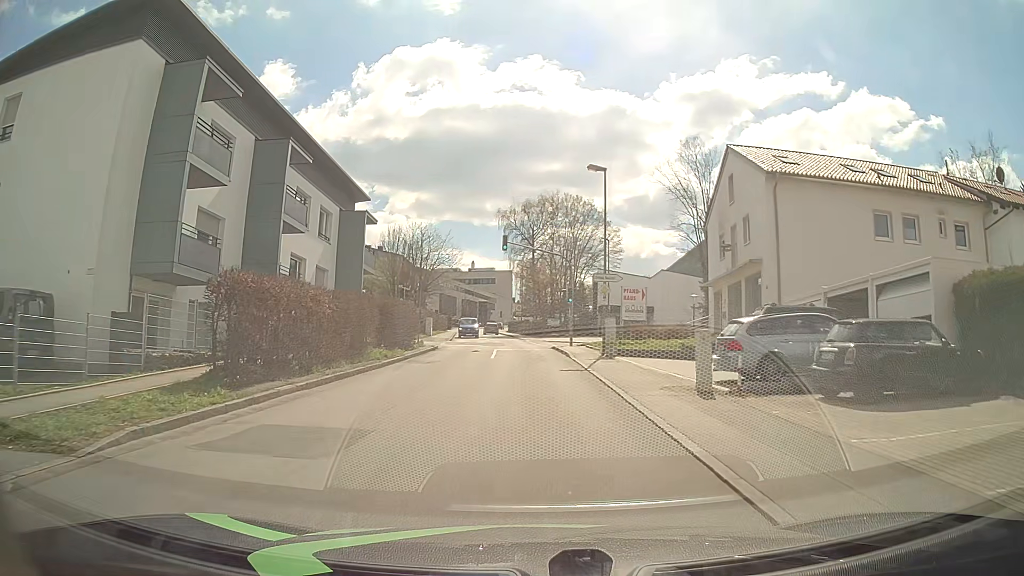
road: unclassified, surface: asphalt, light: Day
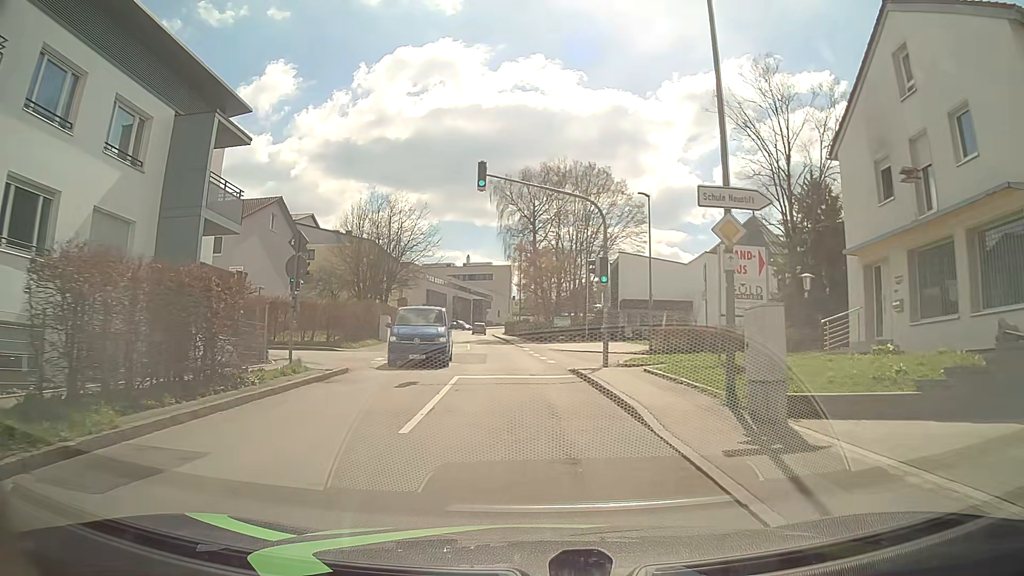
(-0.2, +17.8) m; -1°
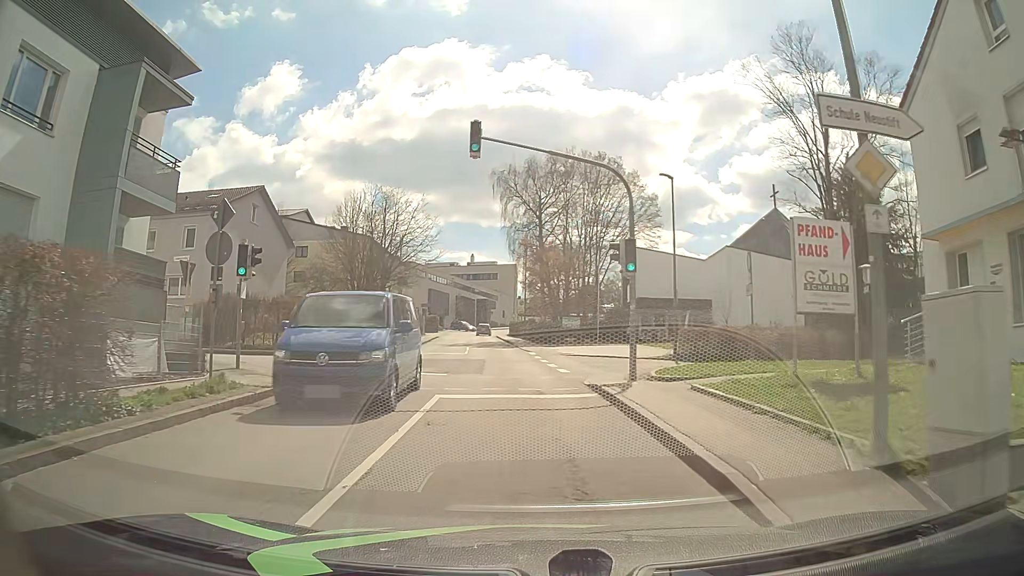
(0.0, +4.5) m; -1°
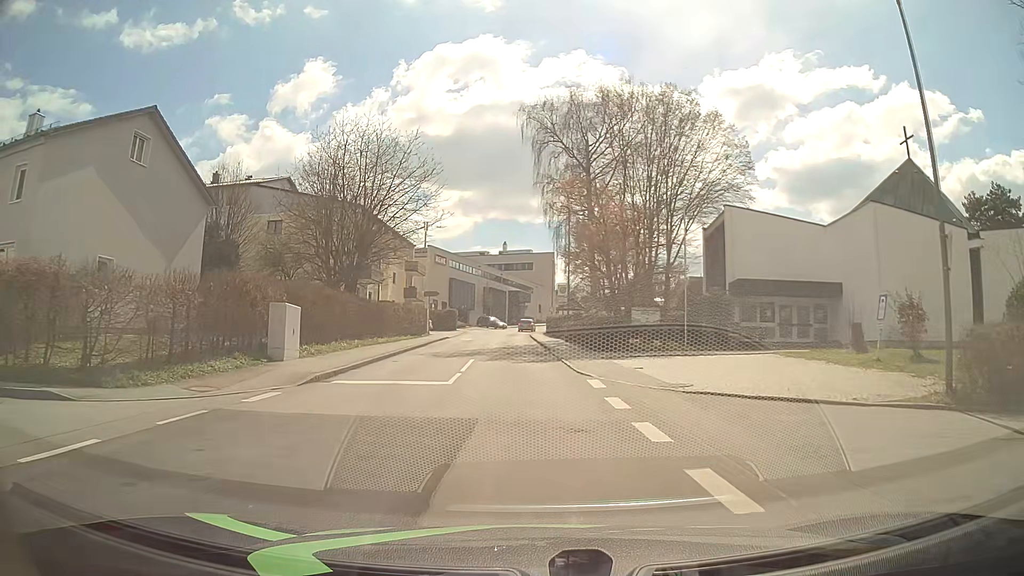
(-0.3, +17.9) m; -3°
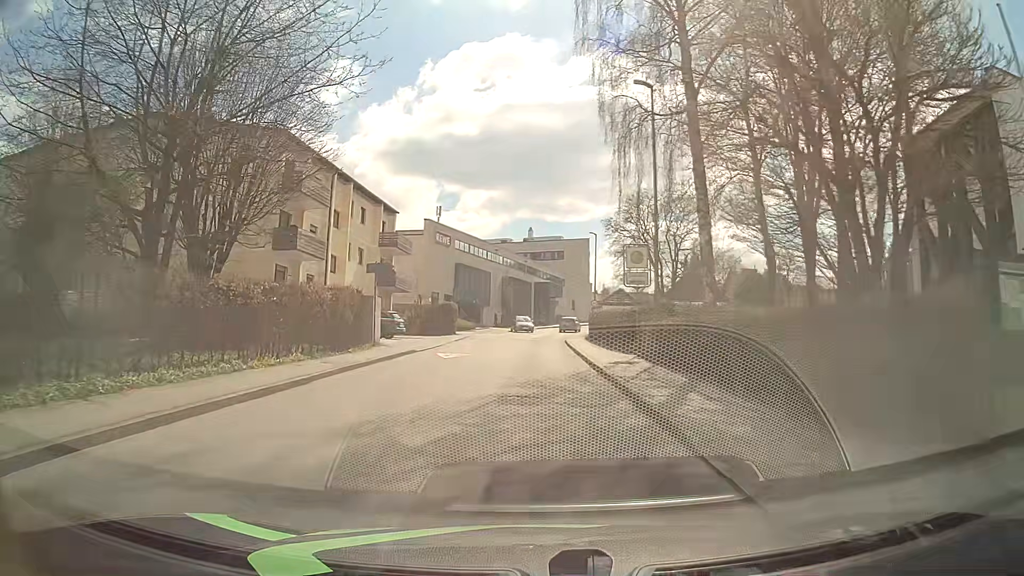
(-0.6, +22.6) m; -2°
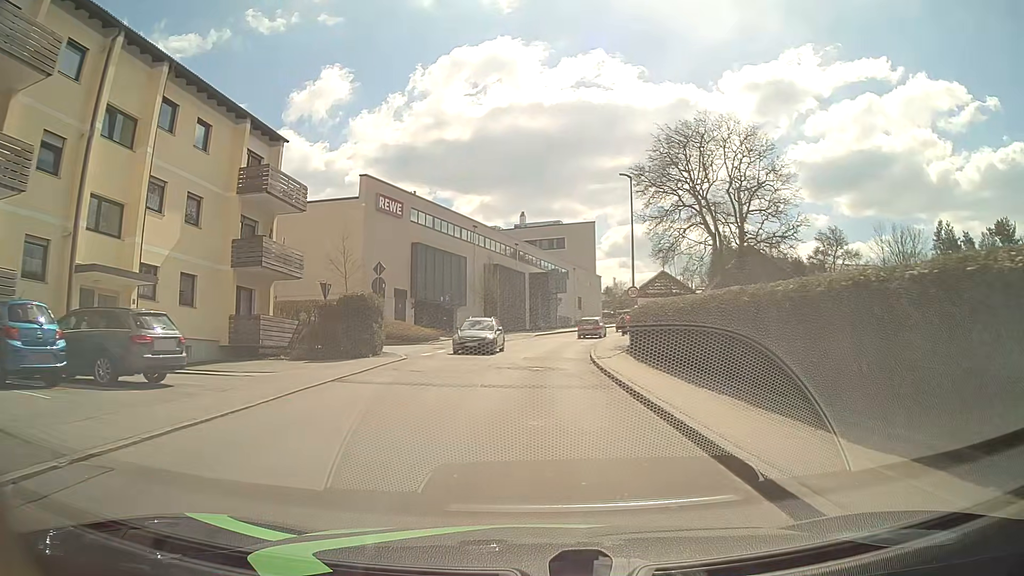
(-0.2, +22.6) m; -1°
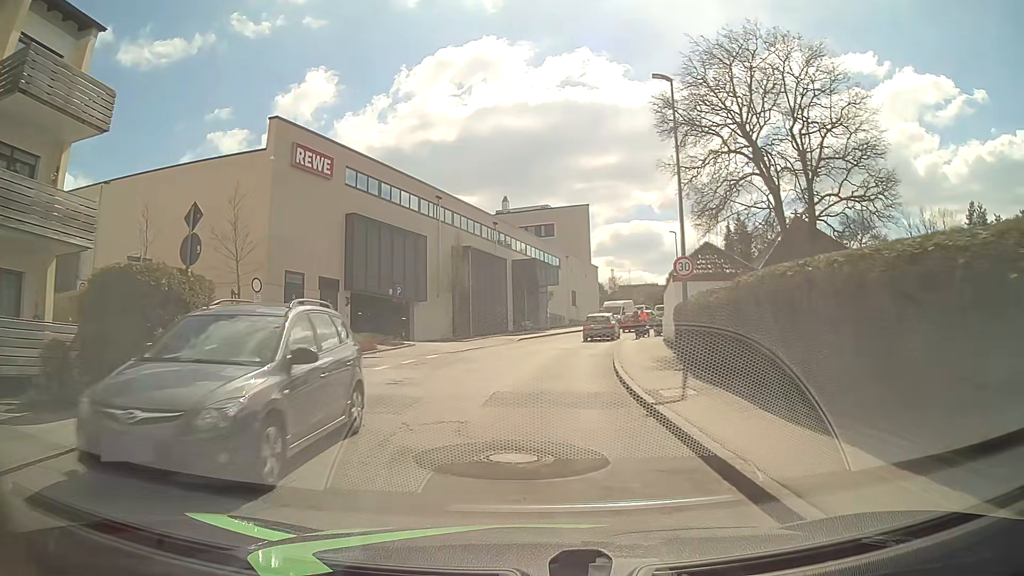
(+0.3, +13.3) m; +1°
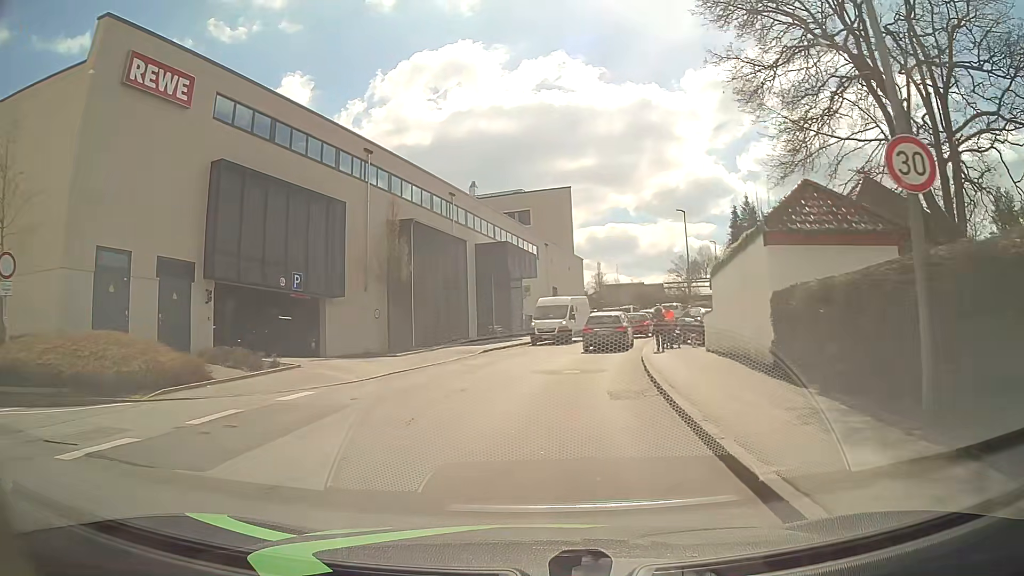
(+0.3, +12.7) m; +2°
